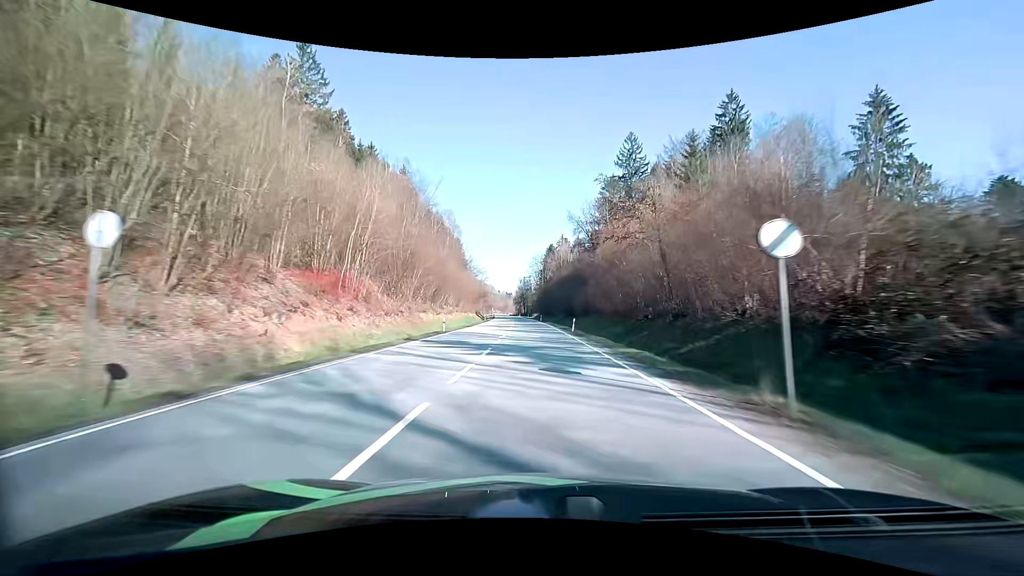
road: primary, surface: asphalt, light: Day
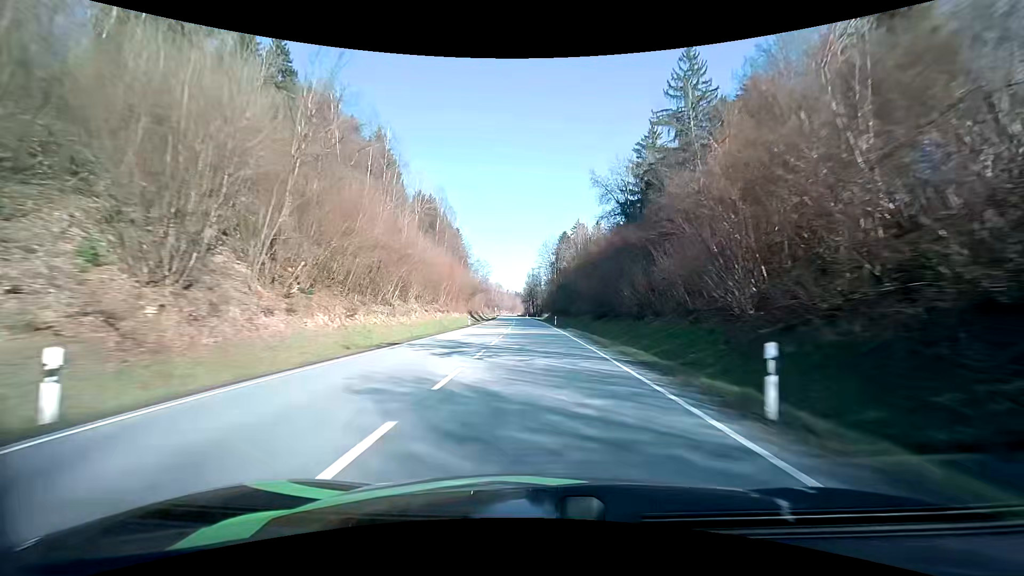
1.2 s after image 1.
(-0.4, +31.4) m; -1°
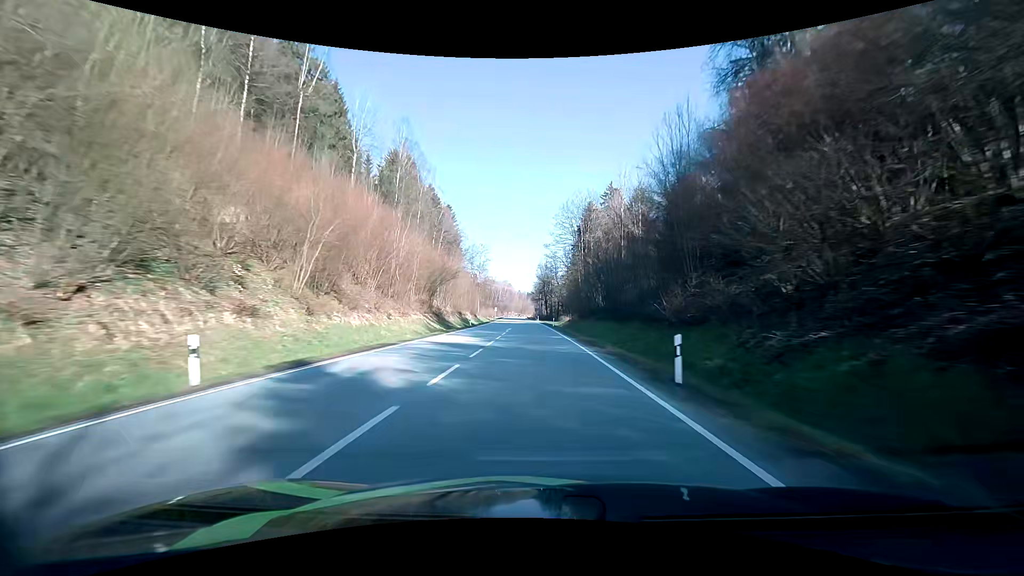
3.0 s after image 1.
(-0.7, +47.5) m; -1°
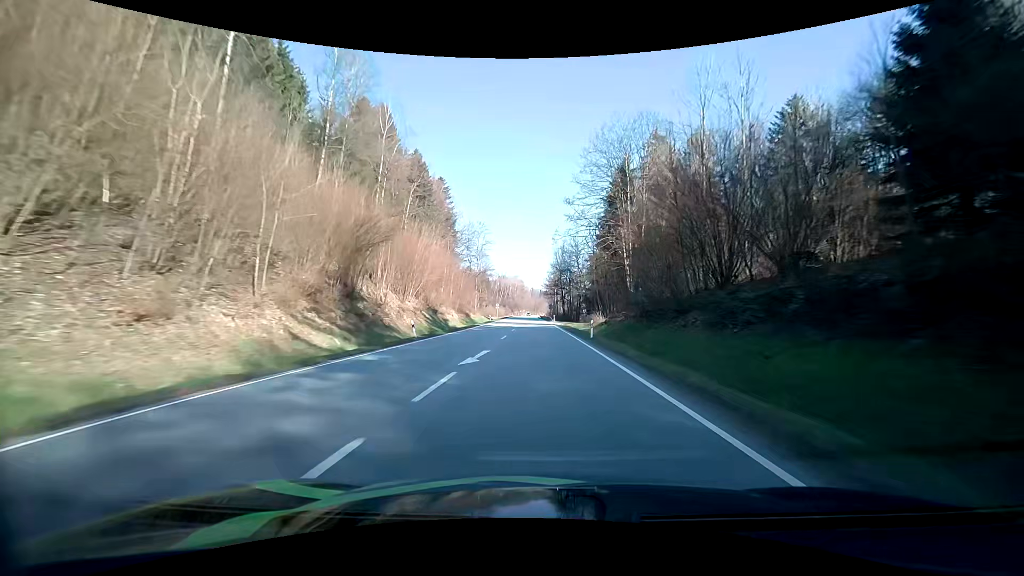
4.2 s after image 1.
(-0.4, +32.0) m; -1°
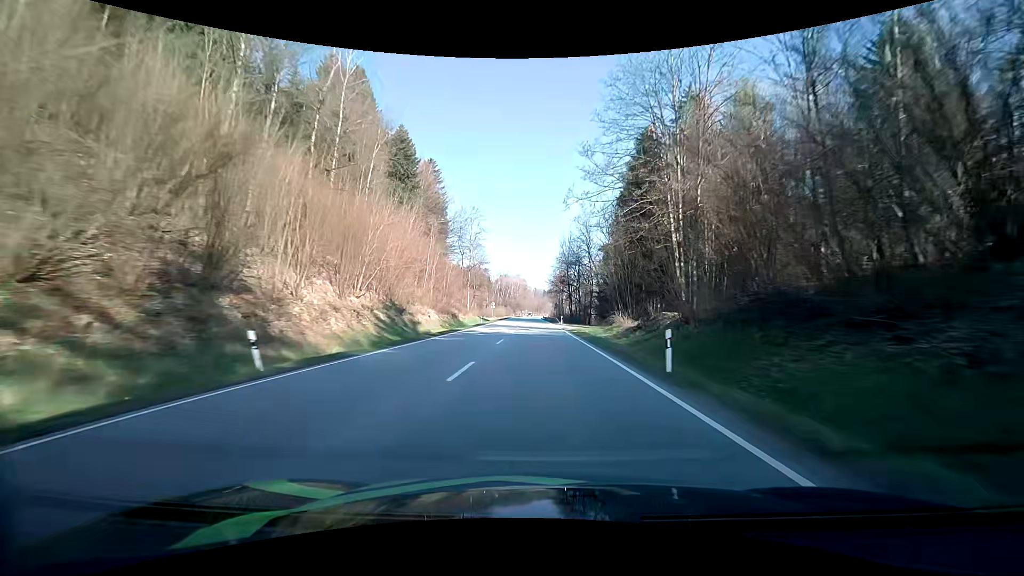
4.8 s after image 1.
(-0.1, +16.1) m; 0°
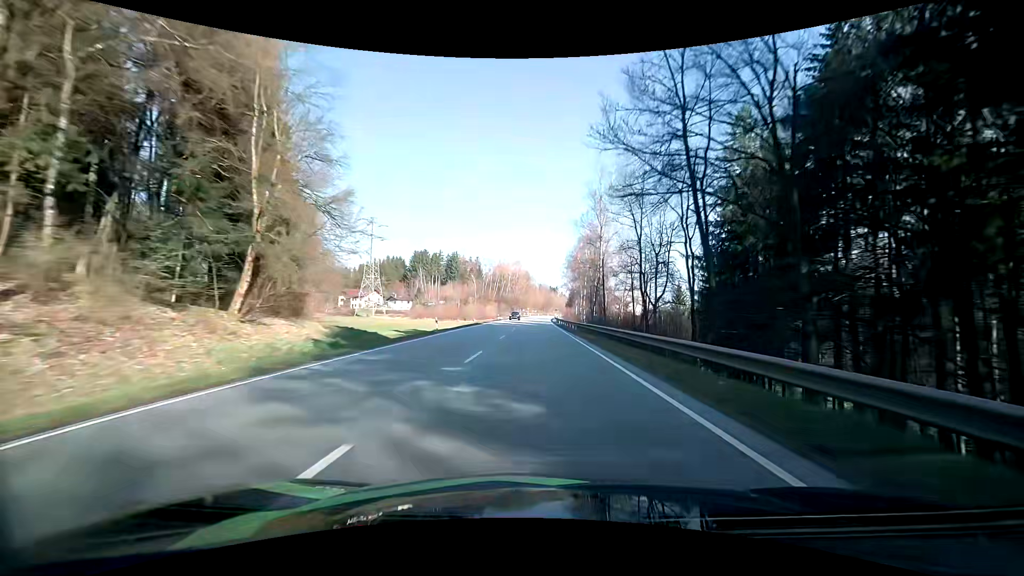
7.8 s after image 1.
(-0.7, +81.4) m; -1°
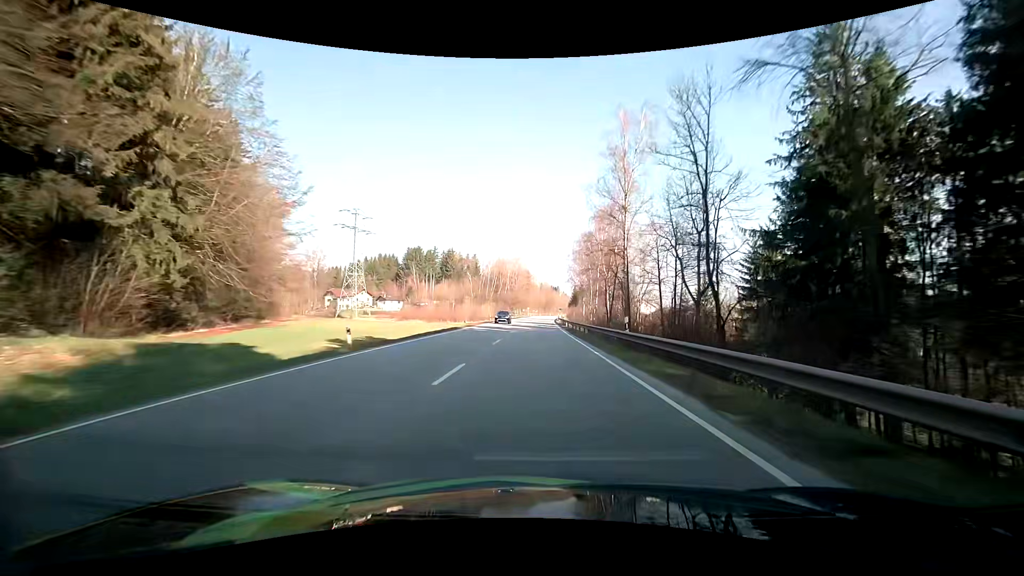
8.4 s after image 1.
(0.0, +16.3) m; 0°
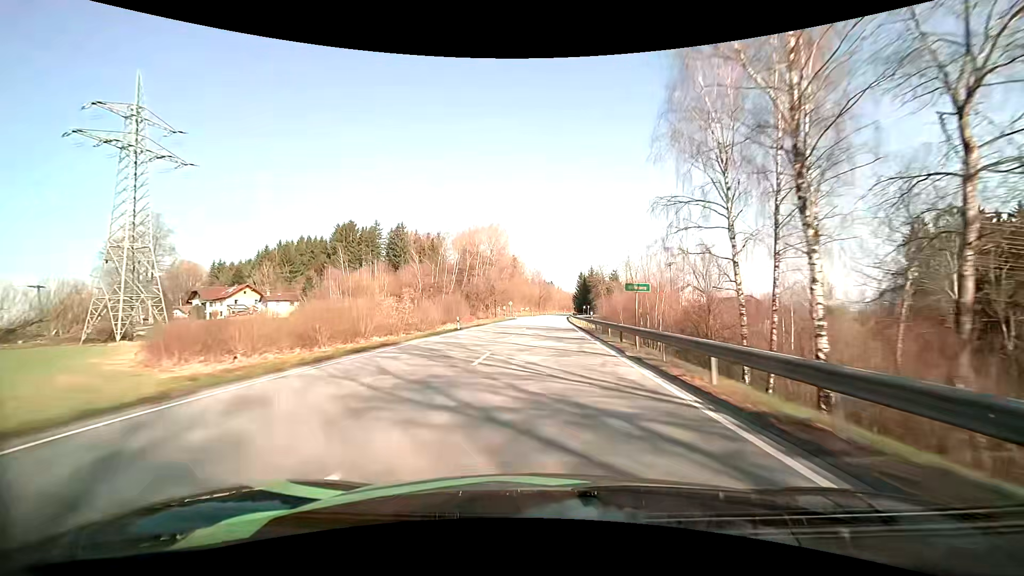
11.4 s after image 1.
(+0.4, +80.9) m; +1°
(0, +10) (0, +20) (0, +30) (+1, +40) (+1, +50) (+1, +60) (+2, +70) (+2, +80) (+3, +90) (+3, +100) m
